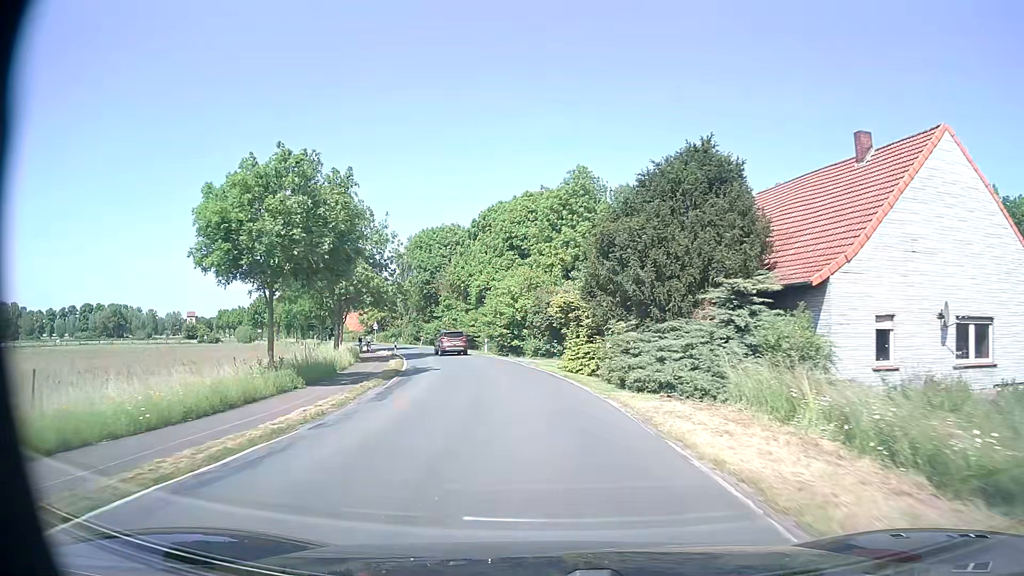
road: secondary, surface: asphalt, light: Day
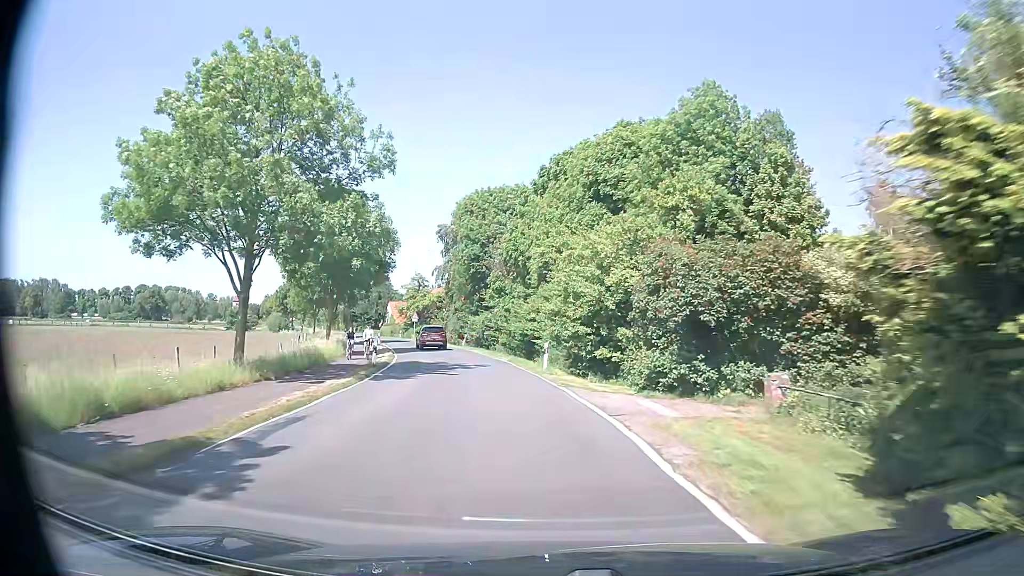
(-1.3, +23.1) m; -7°
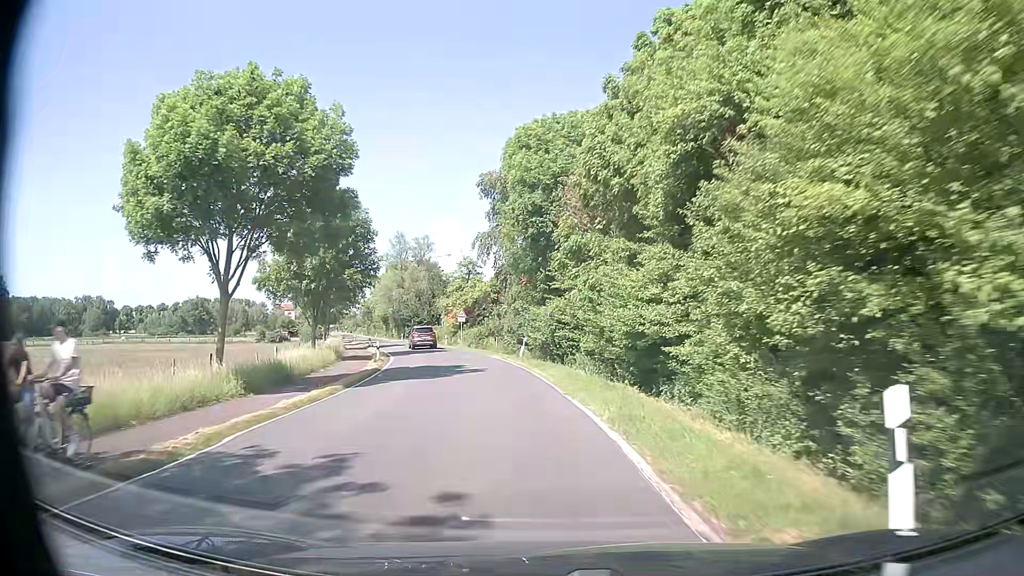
(-1.3, +22.9) m; -6°
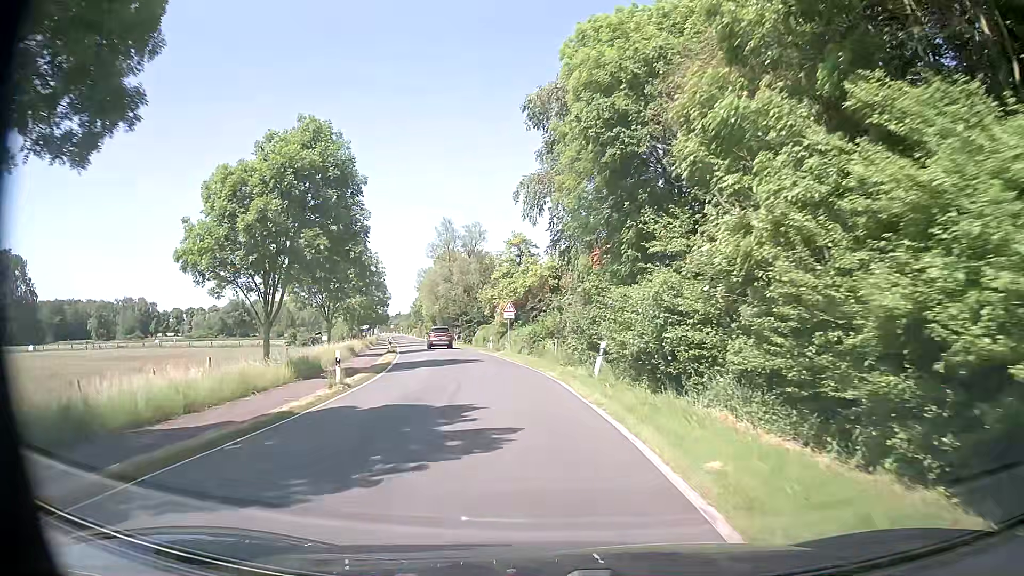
(-0.9, +15.0) m; -6°
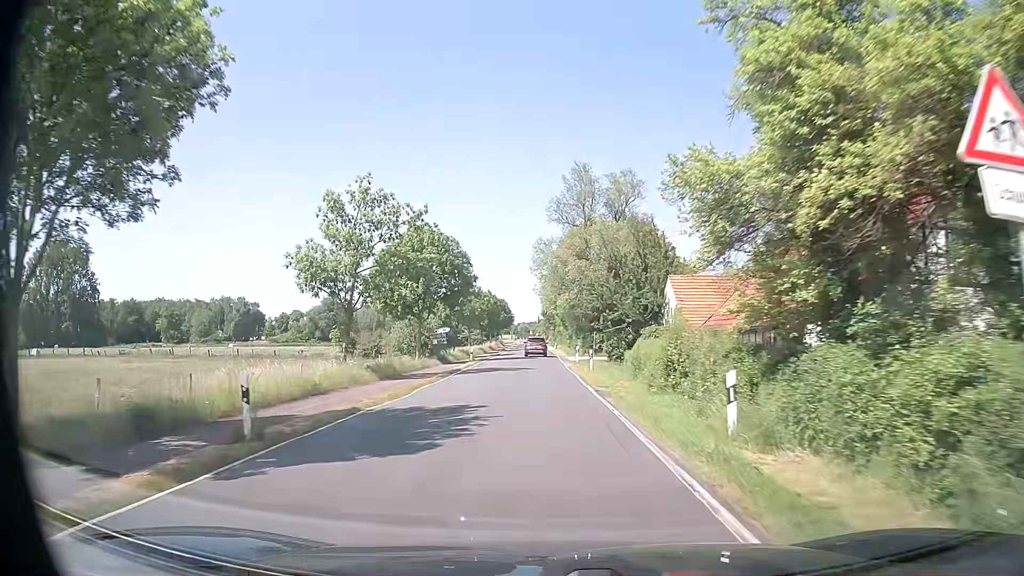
(-4.4, +37.4) m; -12°
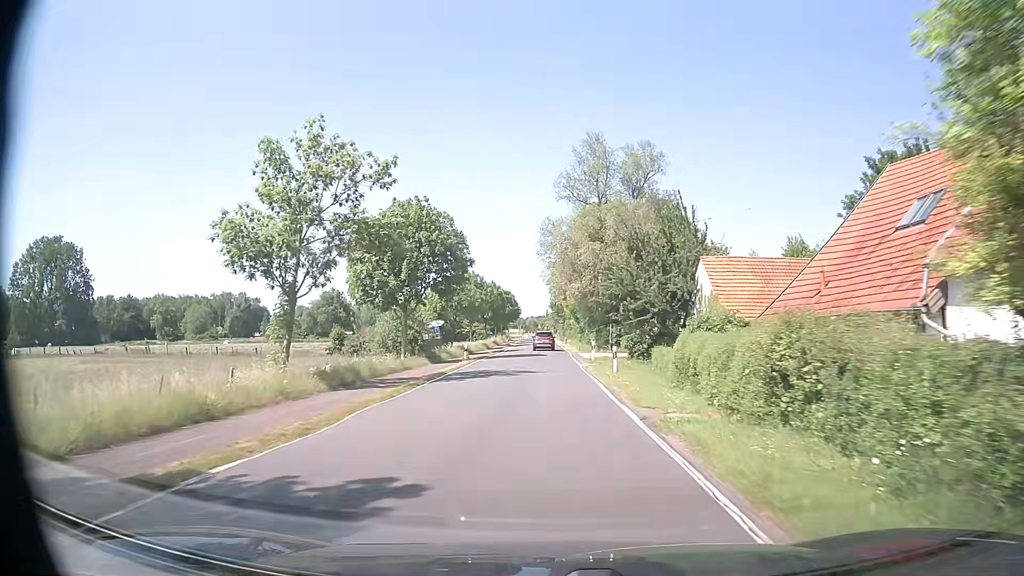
(-0.1, +7.7) m; -1°
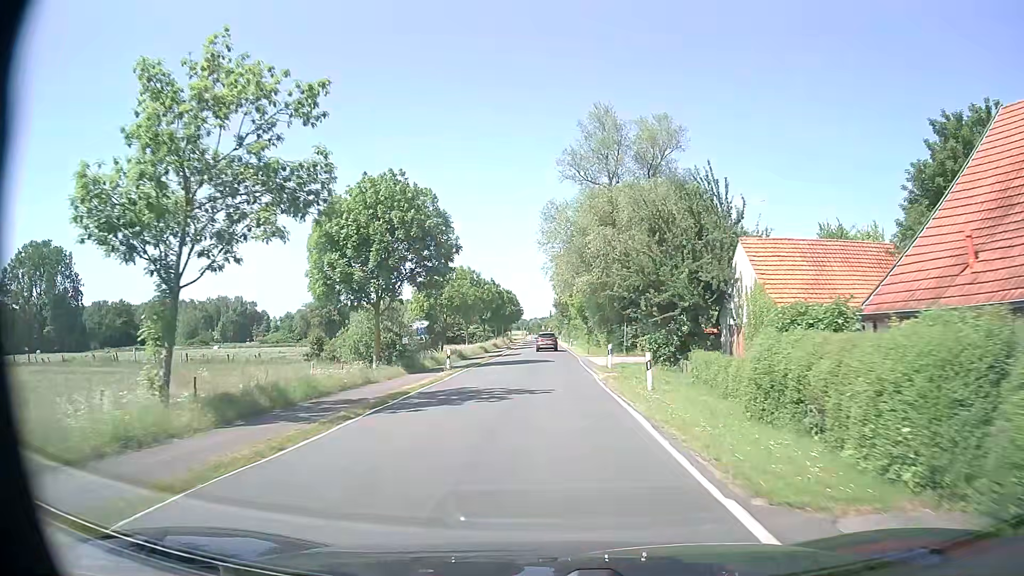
(0.0, +7.7) m; 0°
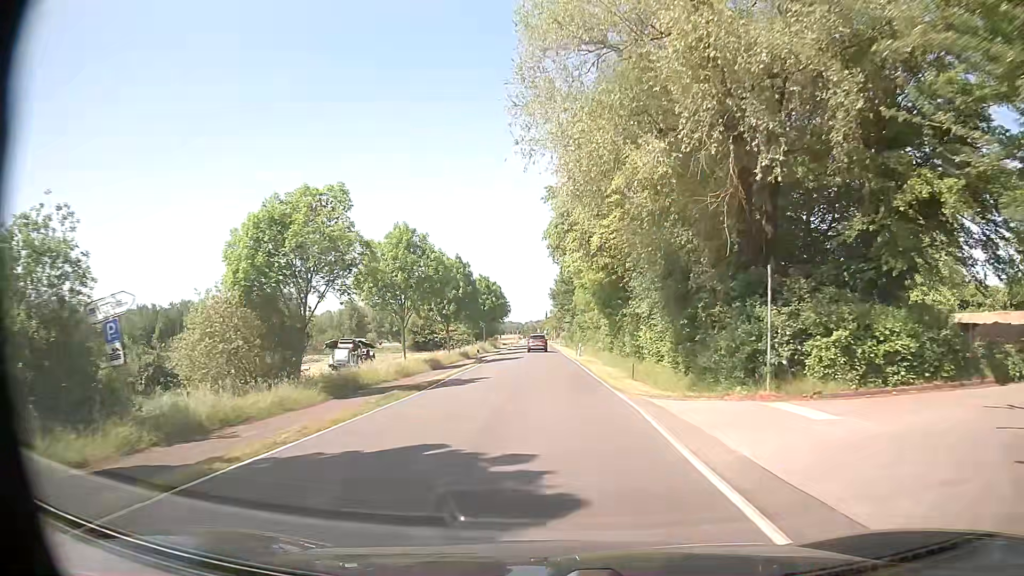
(+0.1, +30.7) m; 0°
(0, +10) (0, +20) (0, +30) (0, +40) (0, +50) (-1, +60) (-1, +70) (-1, +80) (-1, +90) (-1, +100) m
